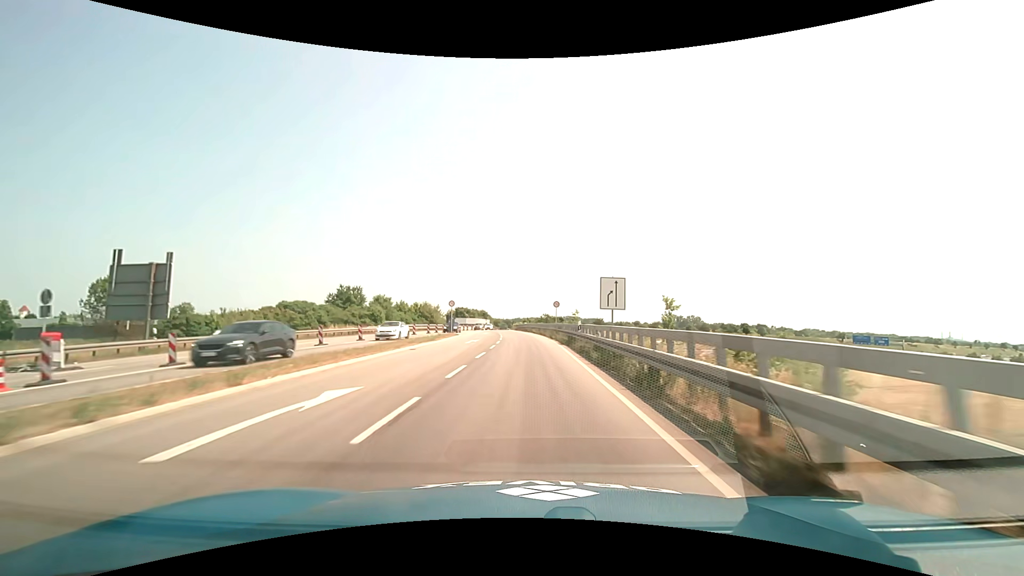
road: primary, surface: asphalt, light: Day
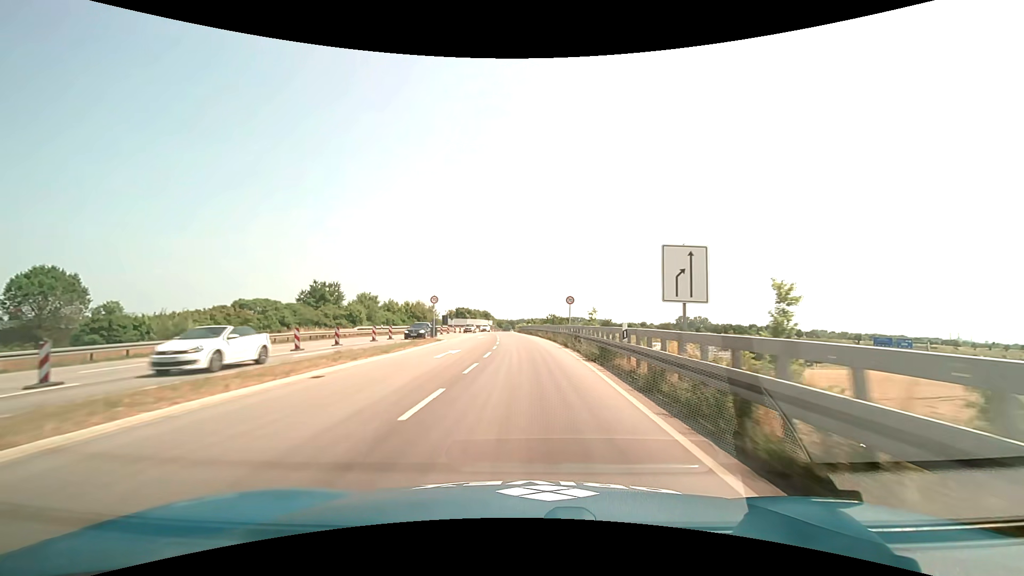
(-0.1, +10.9) m; -1°
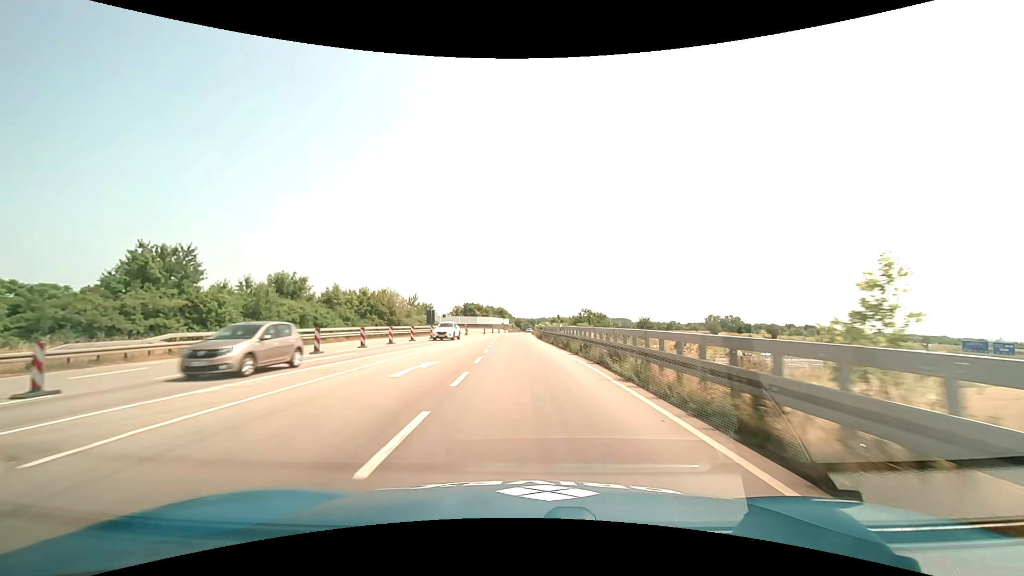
(-0.5, +32.6) m; -2°
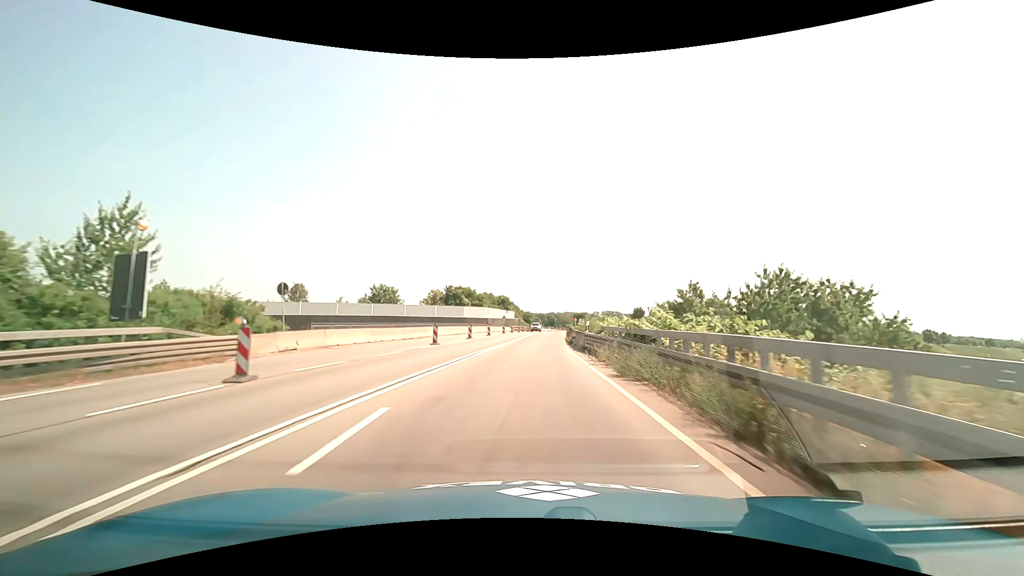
(-1.4, +54.3) m; -1°
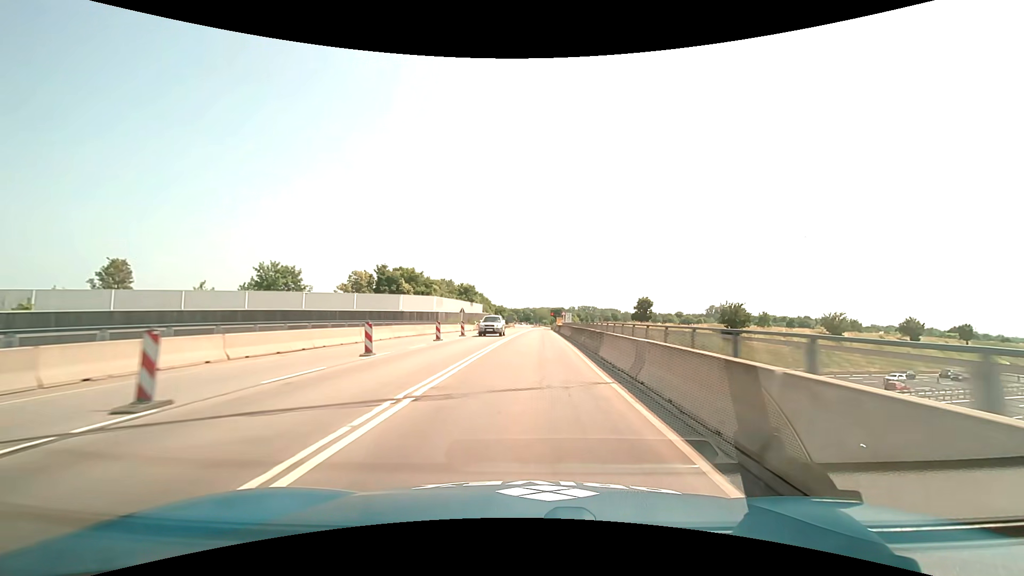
(+0.8, +32.6) m; +3°
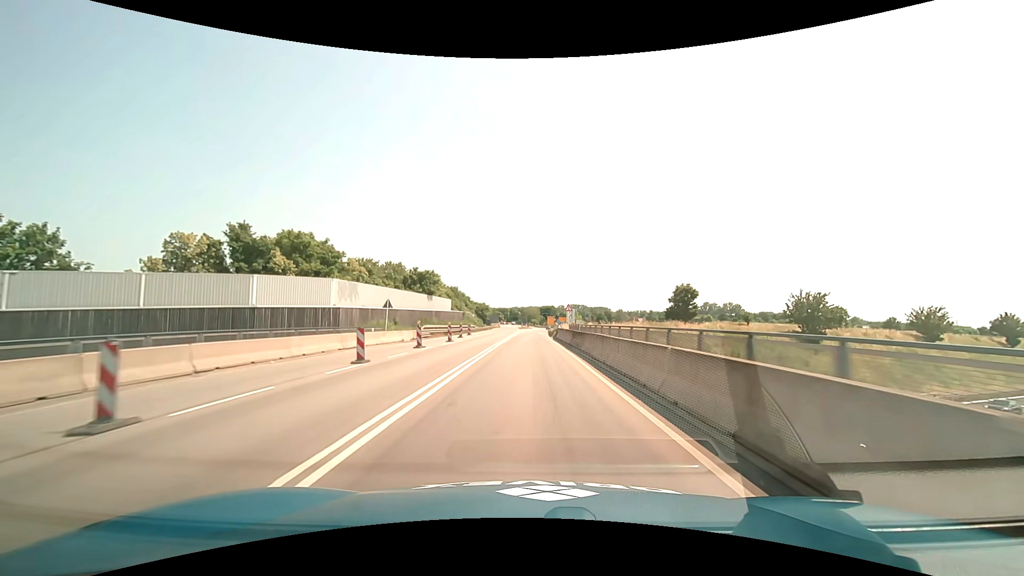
(+0.6, +32.5) m; +1°
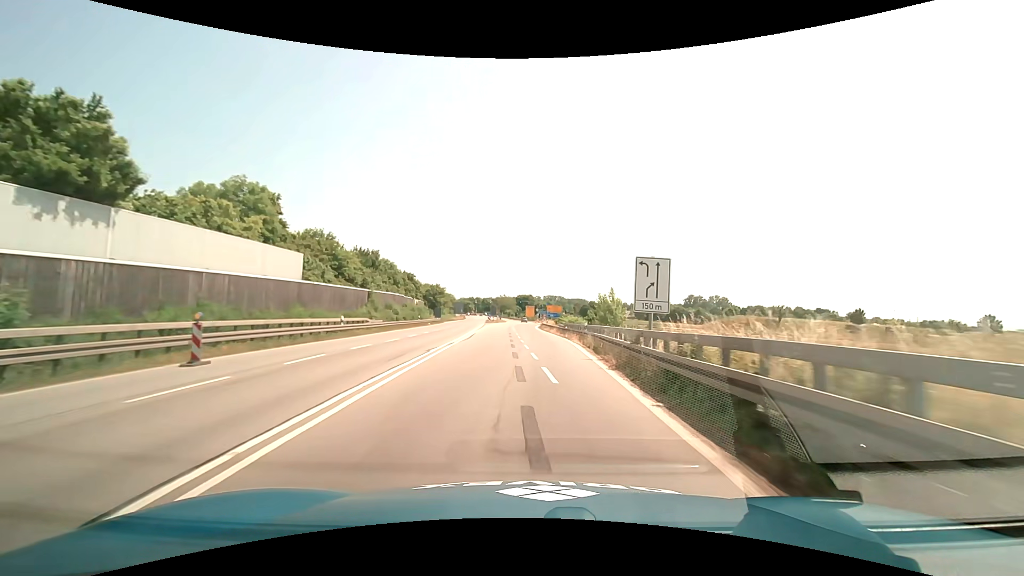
(+0.6, +54.2) m; +3°
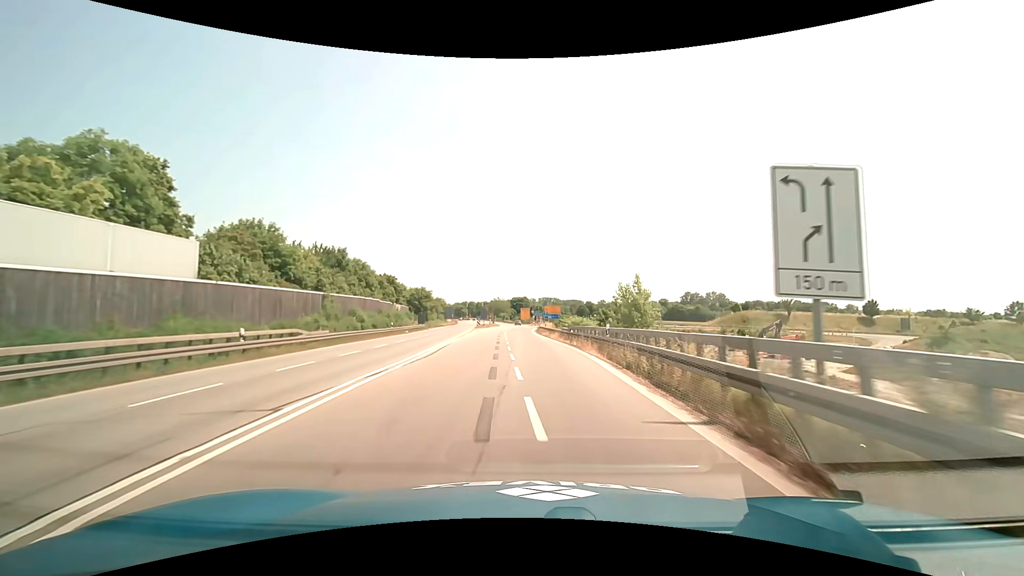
(+0.1, +10.8) m; 0°
(0, +10) (0, +20) (0, +30) (0, +40) (0, +50) (-1, +60) (-1, +70) (-1, +80) (-1, +90) (-1, +100) m
